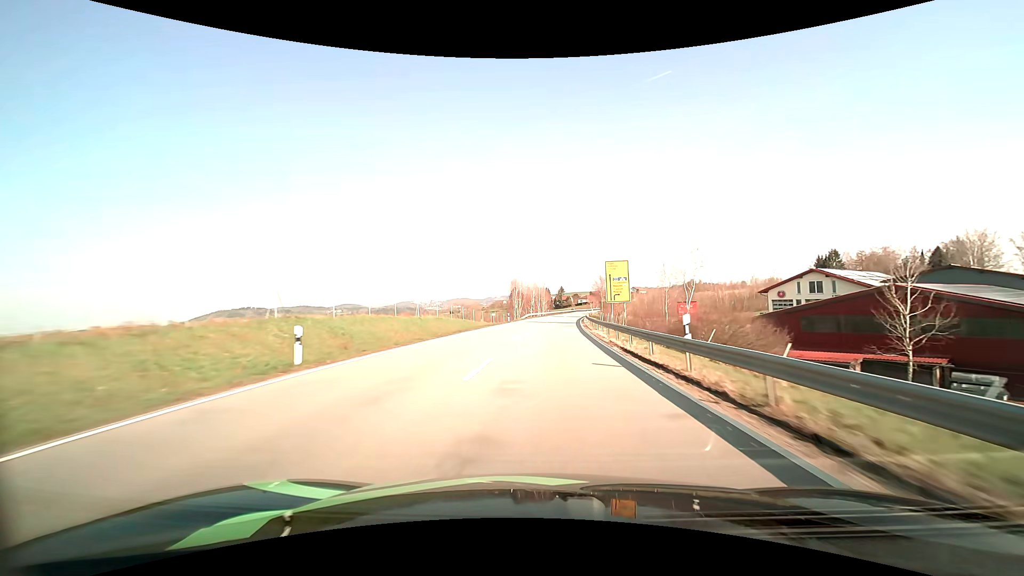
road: primary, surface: asphalt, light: Day
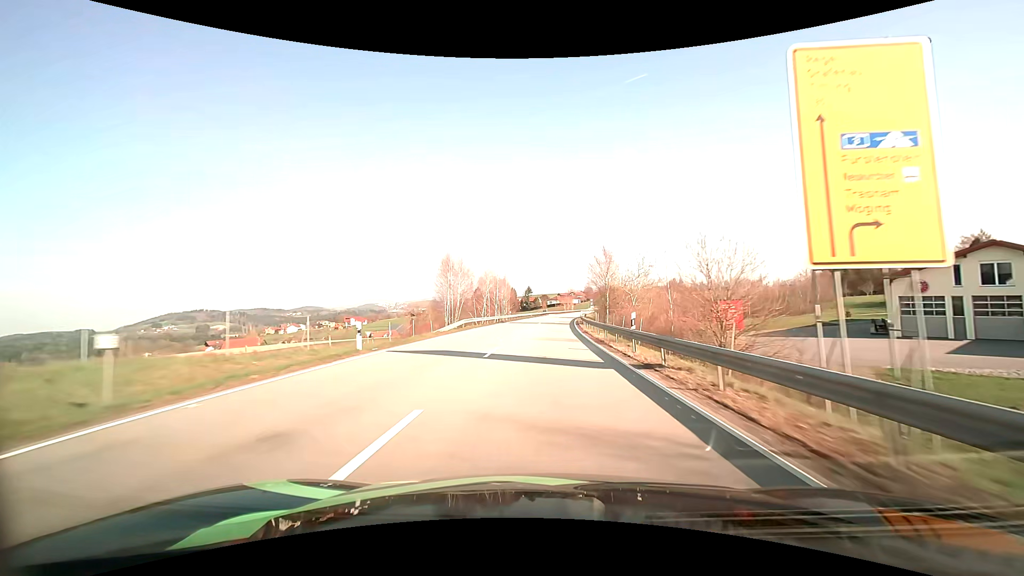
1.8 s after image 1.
(+1.4, +43.0) m; +4°
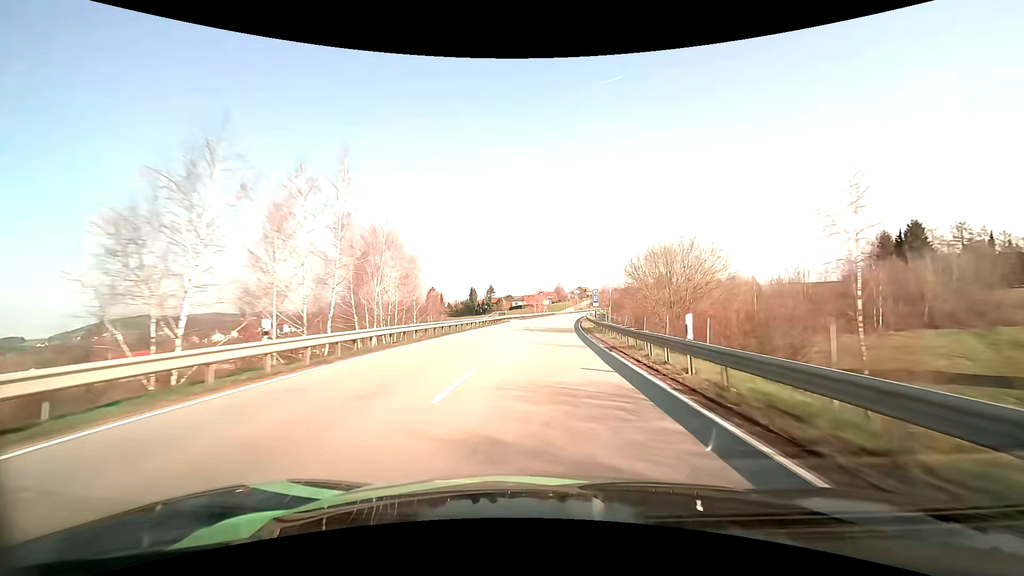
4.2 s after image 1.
(+1.7, +56.5) m; +4°
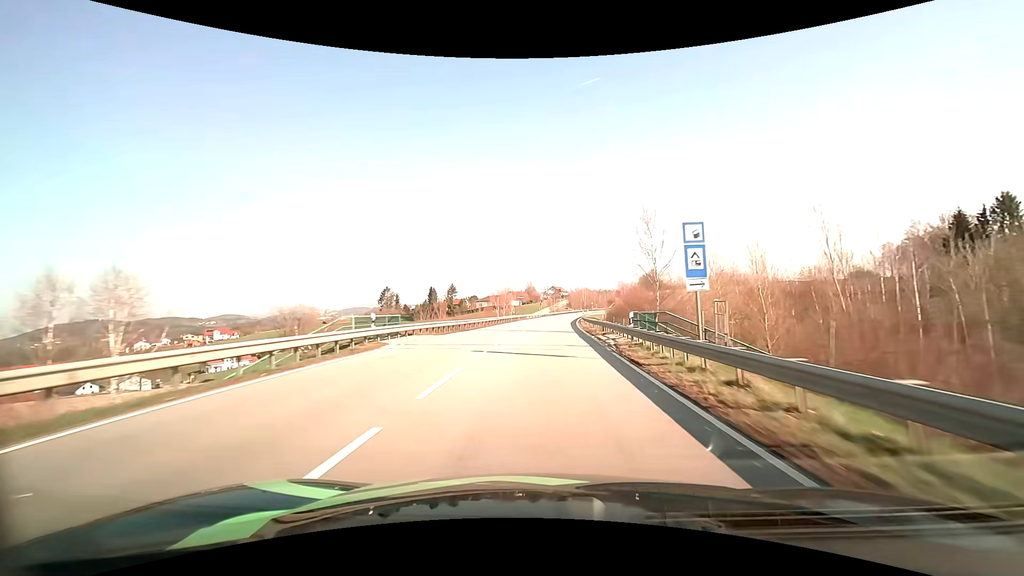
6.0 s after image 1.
(+1.3, +42.2) m; +3°
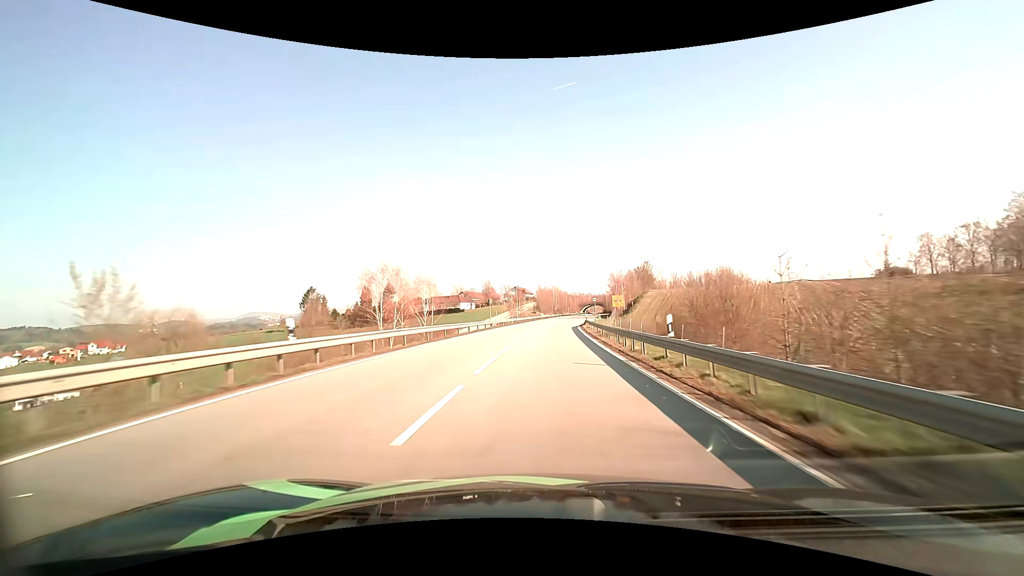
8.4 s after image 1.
(+1.8, +57.0) m; +4°
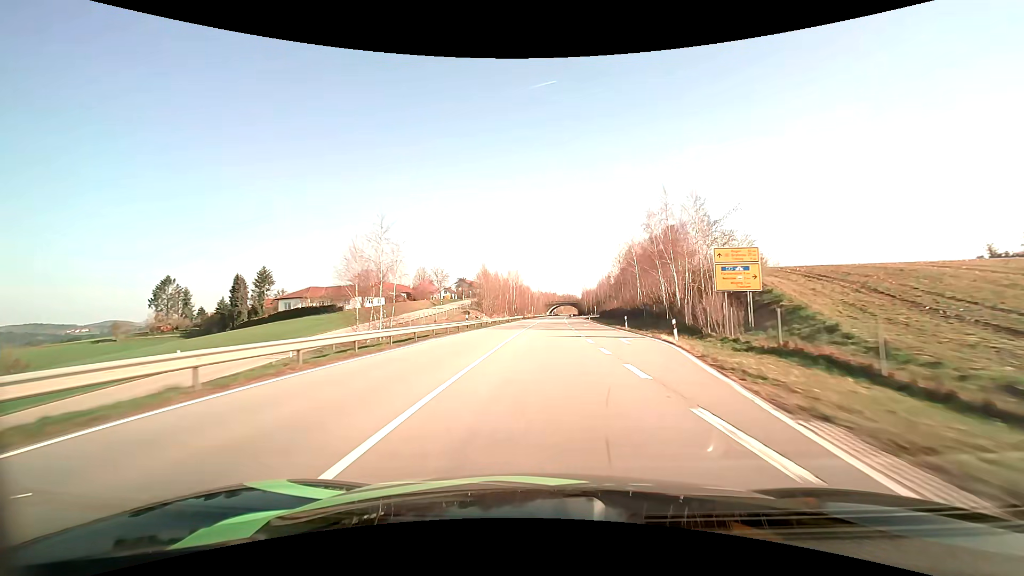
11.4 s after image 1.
(+3.4, +72.9) m; +4°
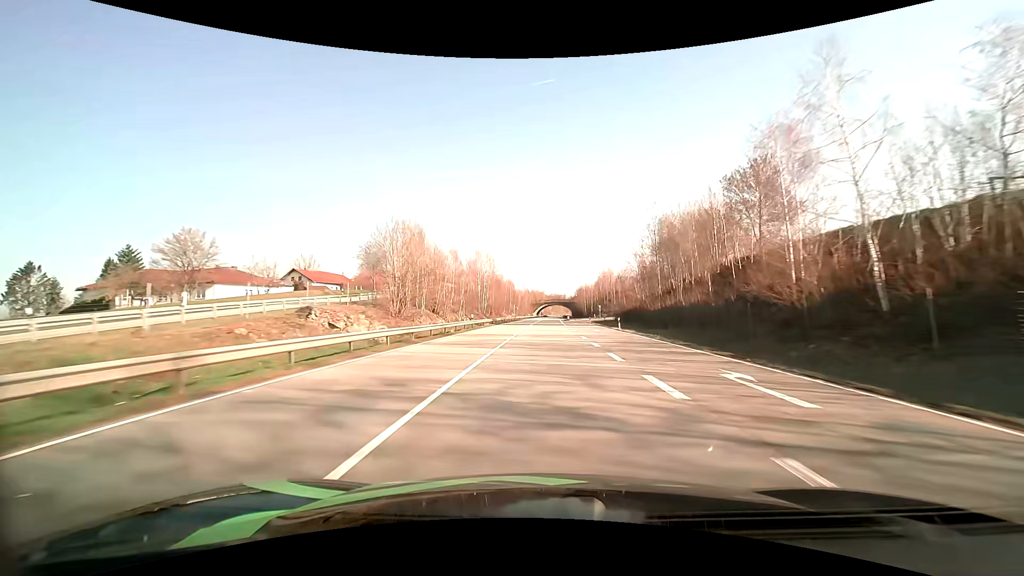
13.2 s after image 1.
(+0.6, +44.7) m; +1°
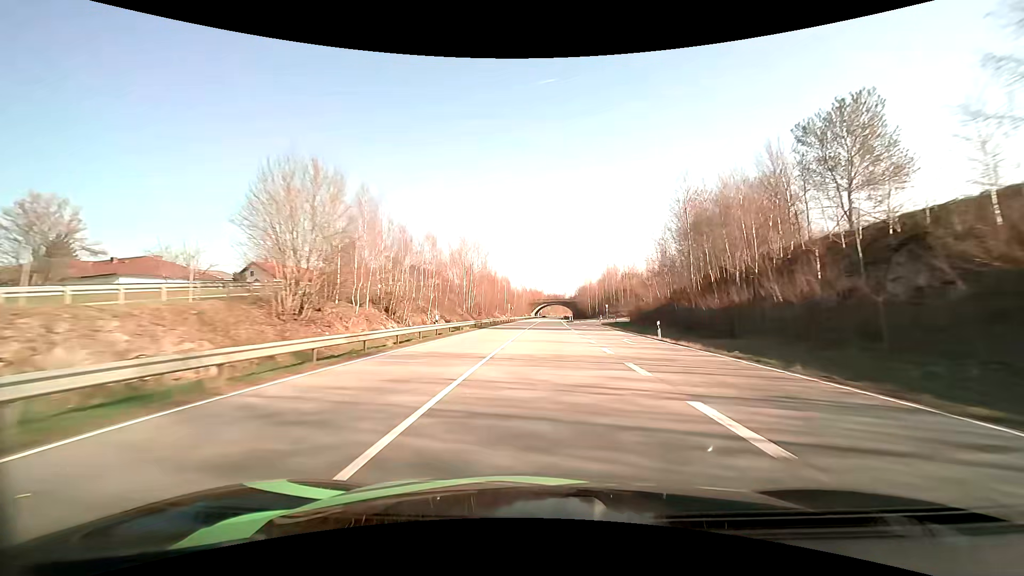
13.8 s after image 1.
(0.0, +15.1) m; 0°
(0, +10) (0, +20) (0, +30) (0, +40) (+1, +50) (+1, +60) (+1, +70) (+1, +80) (+2, +90) (+2, +100) m
